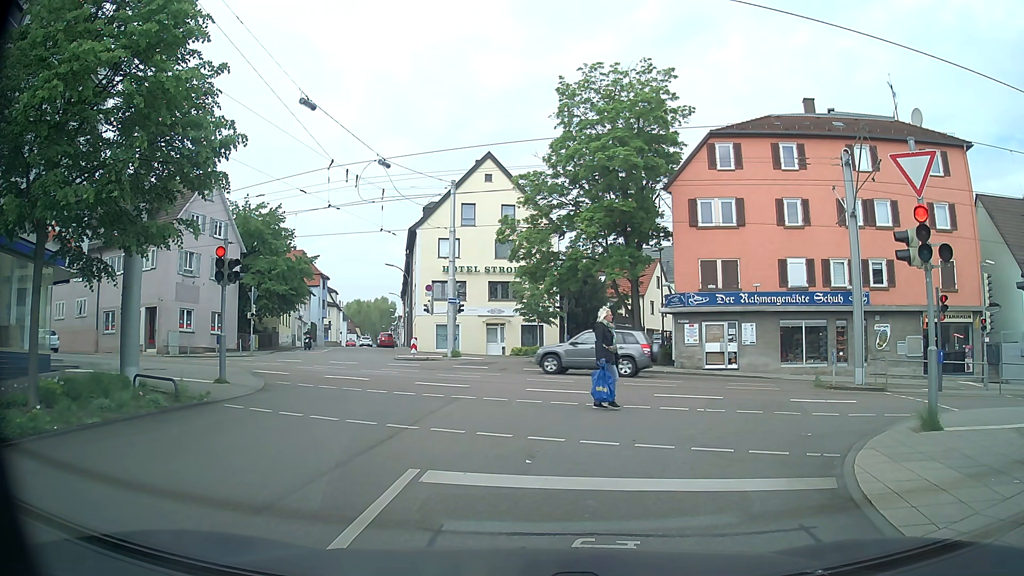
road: residential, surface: asphalt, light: Day
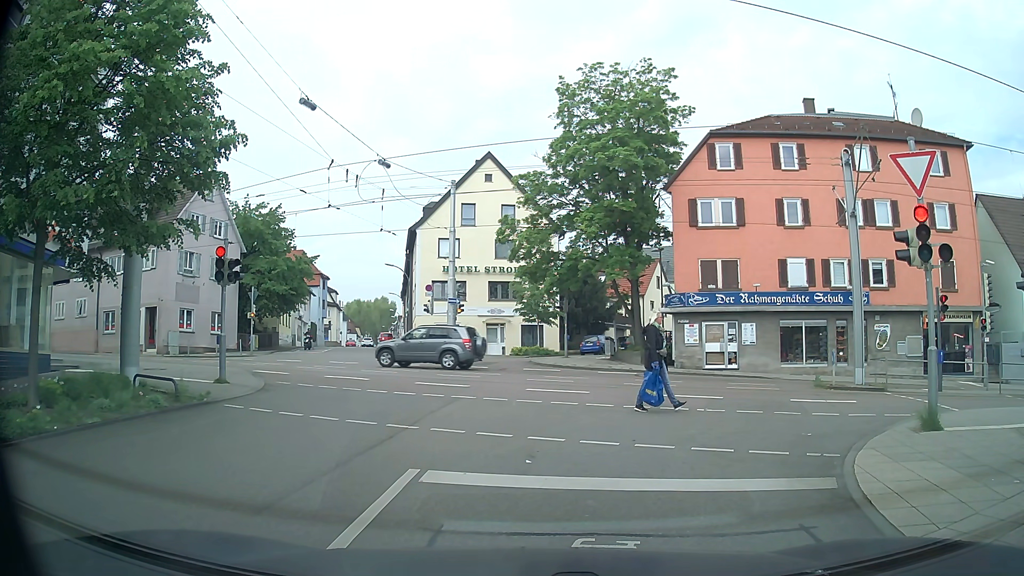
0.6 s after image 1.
(0.0, 0.0) m; 0°
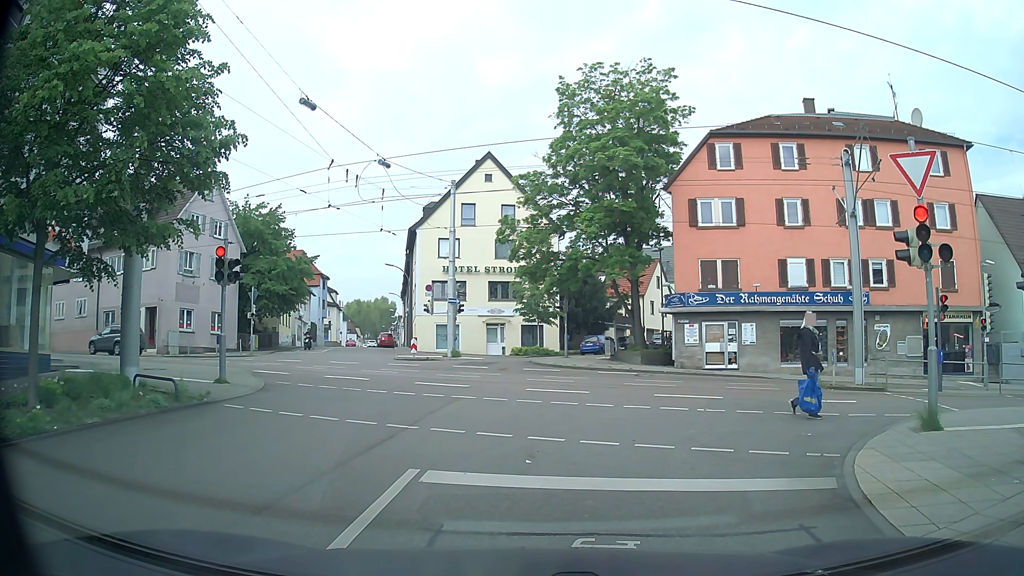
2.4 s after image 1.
(0.0, 0.0) m; 0°
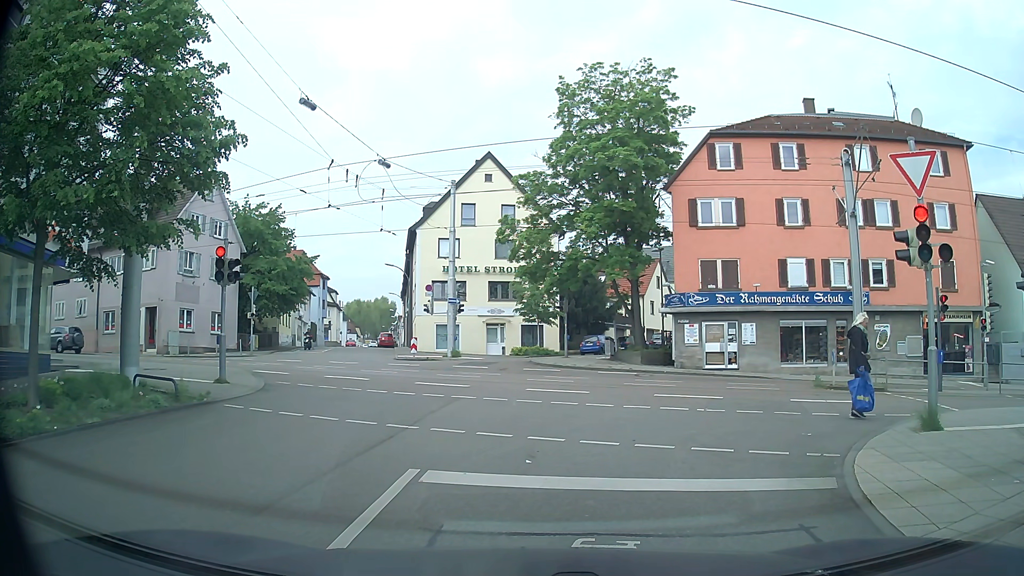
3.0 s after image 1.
(0.0, 0.0) m; 0°
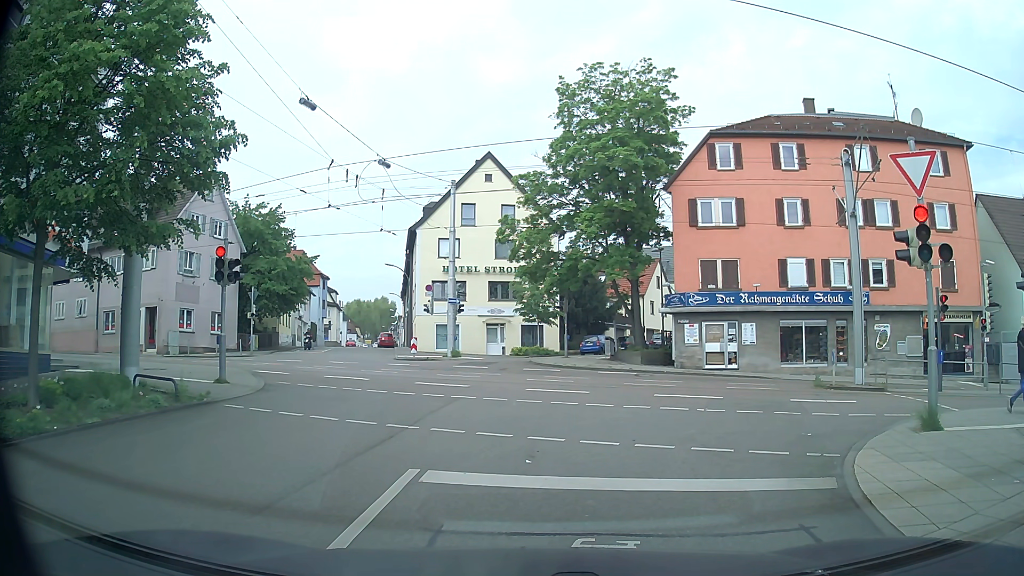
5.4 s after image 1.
(0.0, 0.0) m; 0°
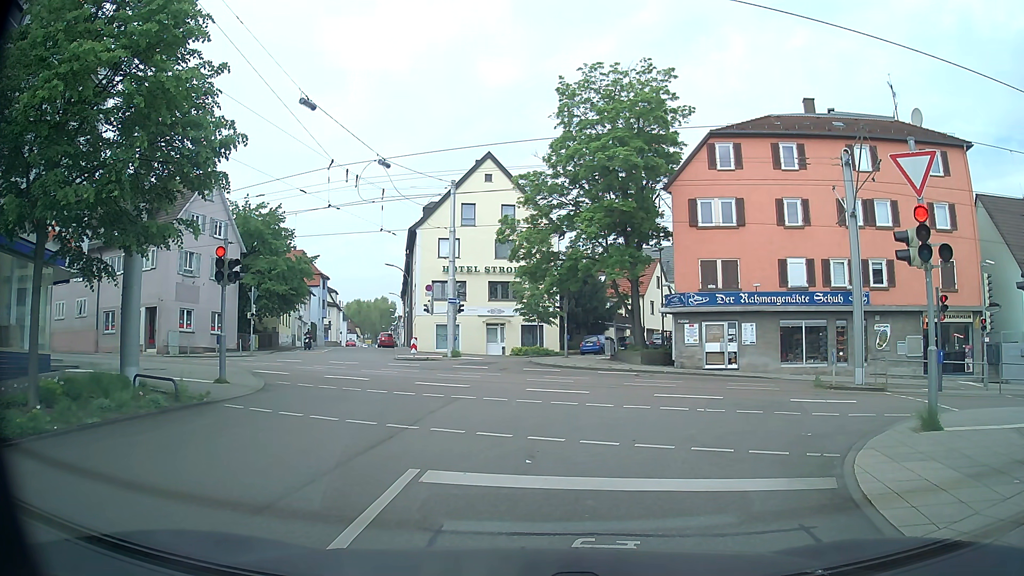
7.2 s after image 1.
(0.0, 0.0) m; 0°
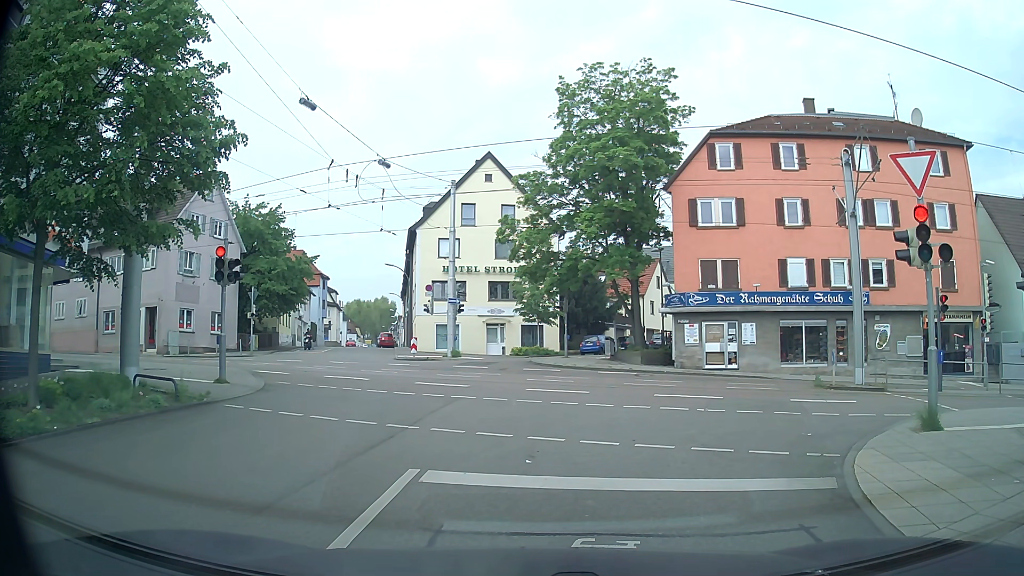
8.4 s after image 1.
(0.0, 0.0) m; 0°
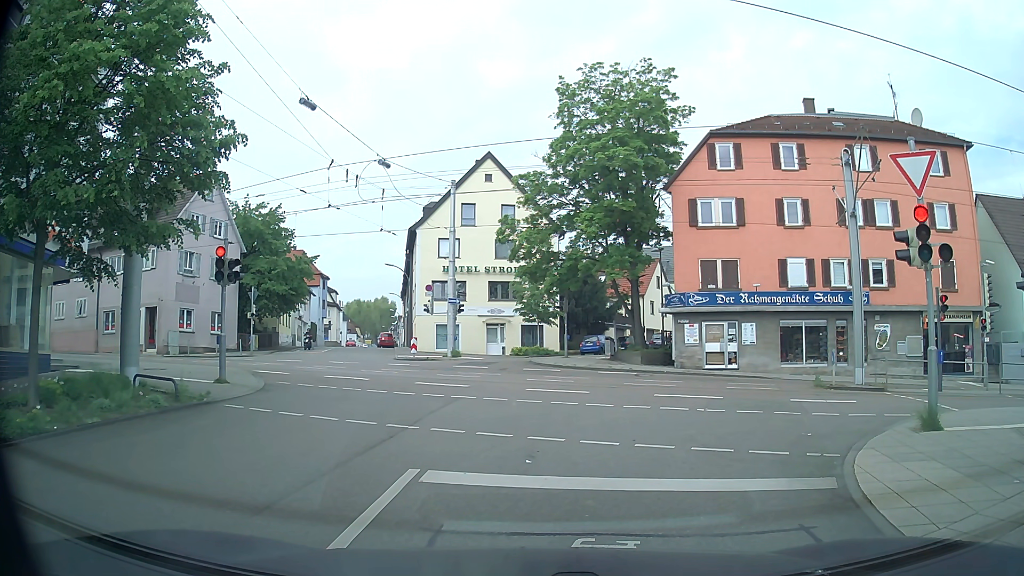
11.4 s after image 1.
(0.0, 0.0) m; 0°
